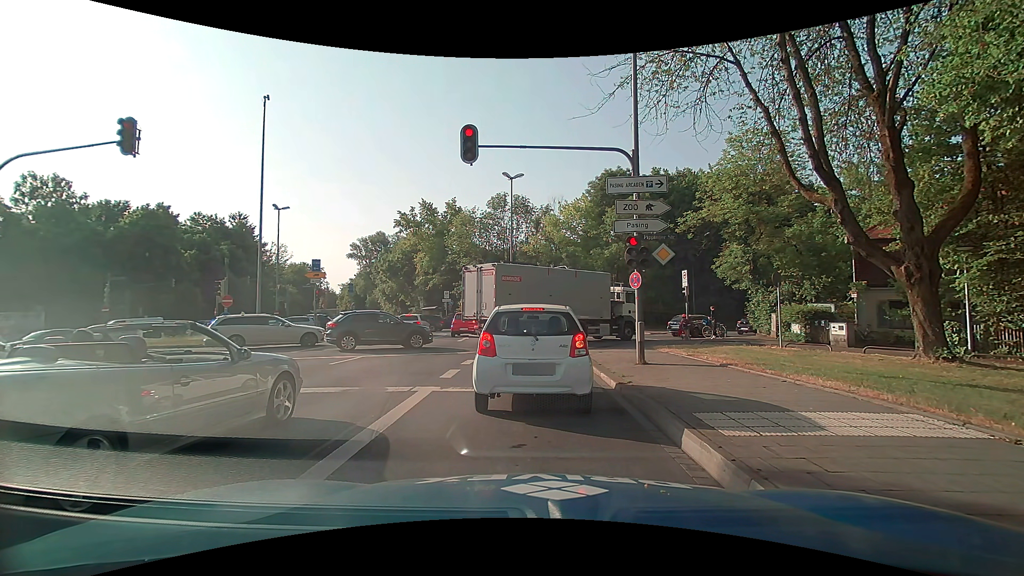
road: primary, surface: asphalt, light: Day
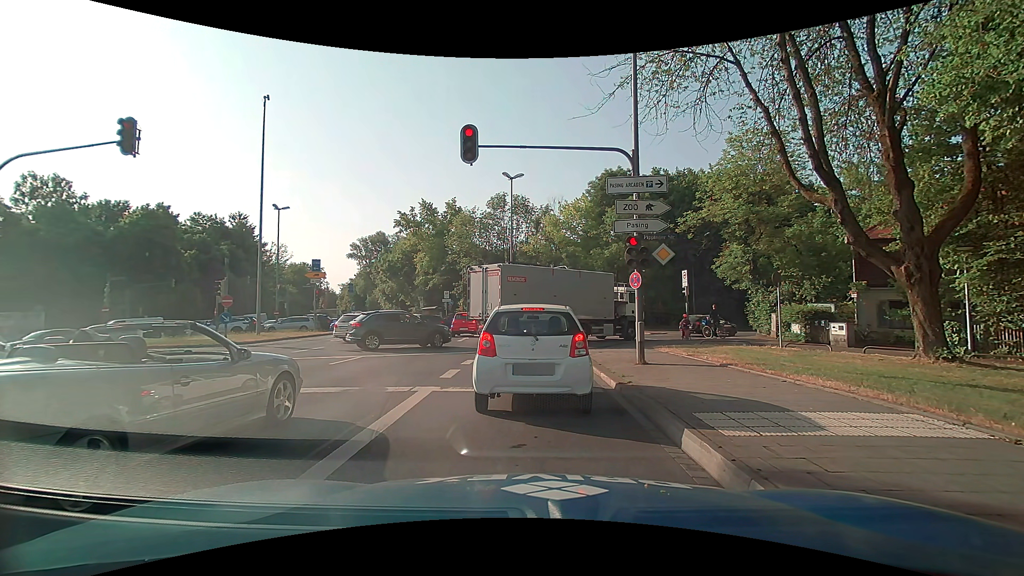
(0.0, 0.0) m; 0°
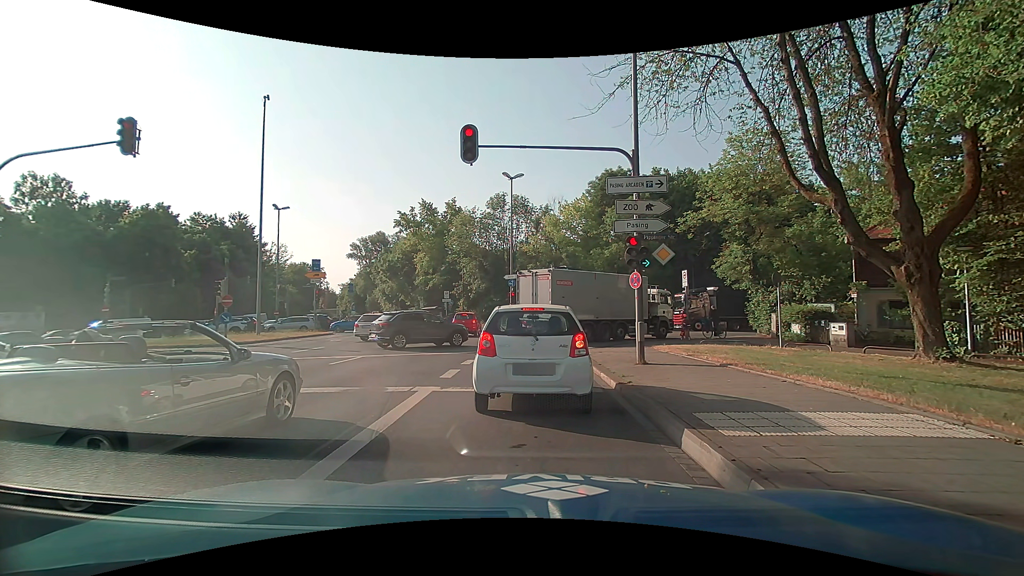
(0.0, 0.0) m; 0°
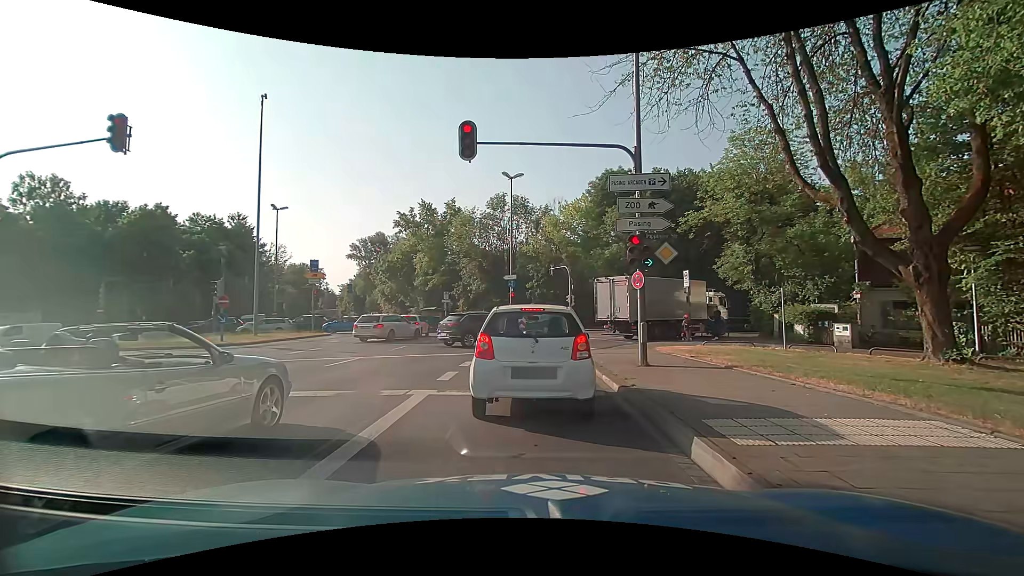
(0.0, +0.3) m; 0°
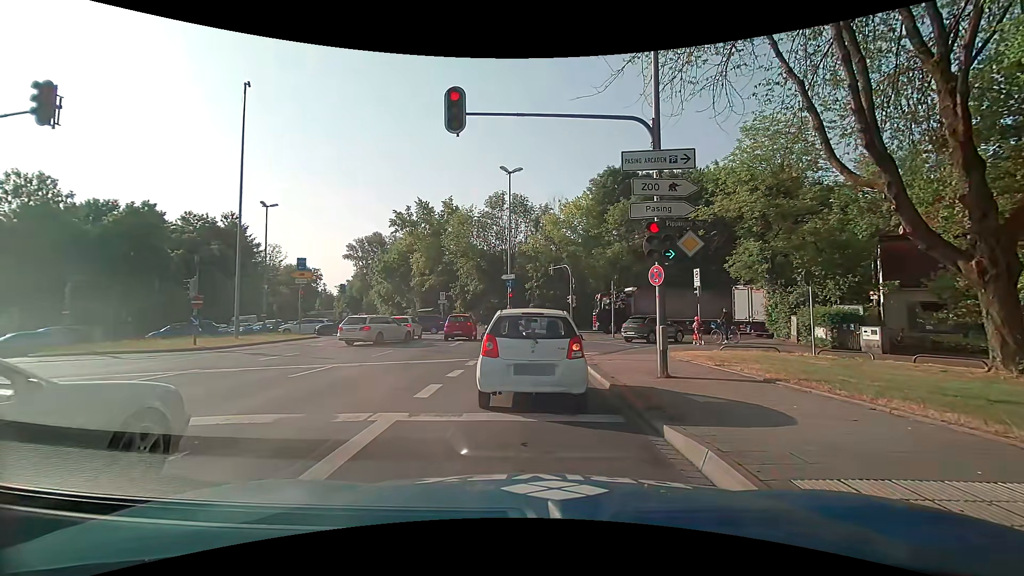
(0.0, +2.0) m; +2°
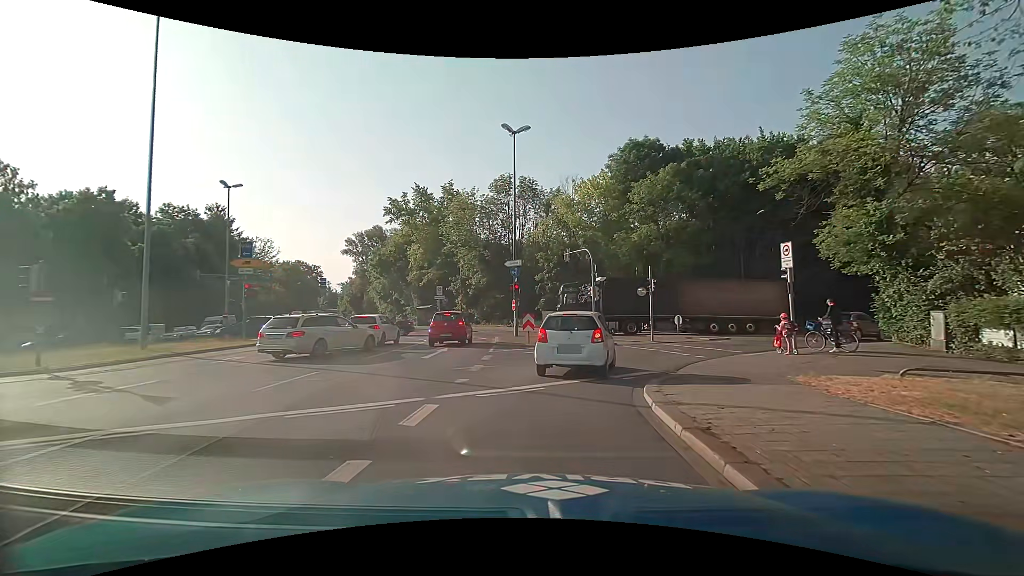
(-0.3, +8.5) m; -2°
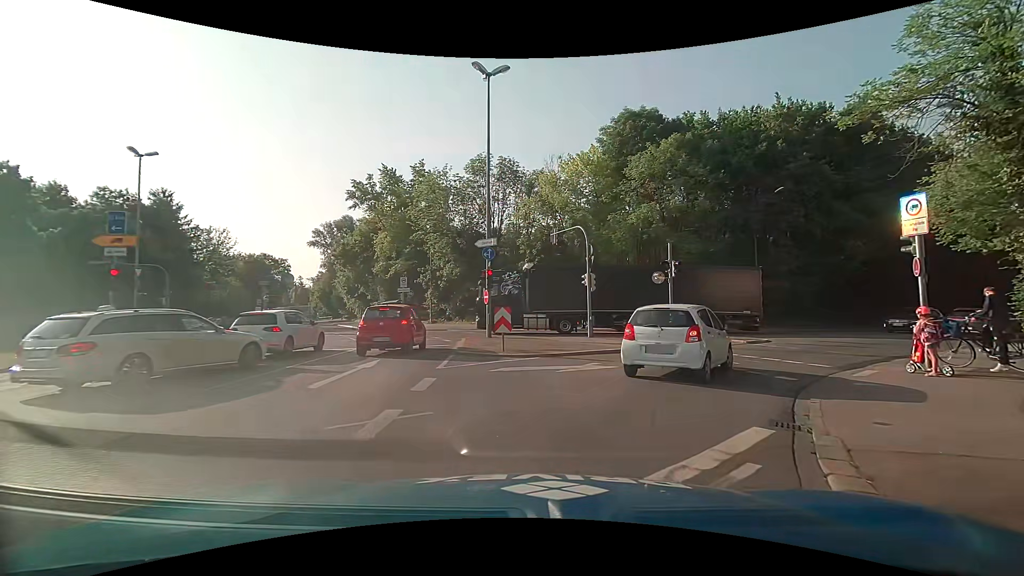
(0.0, +7.0) m; +2°
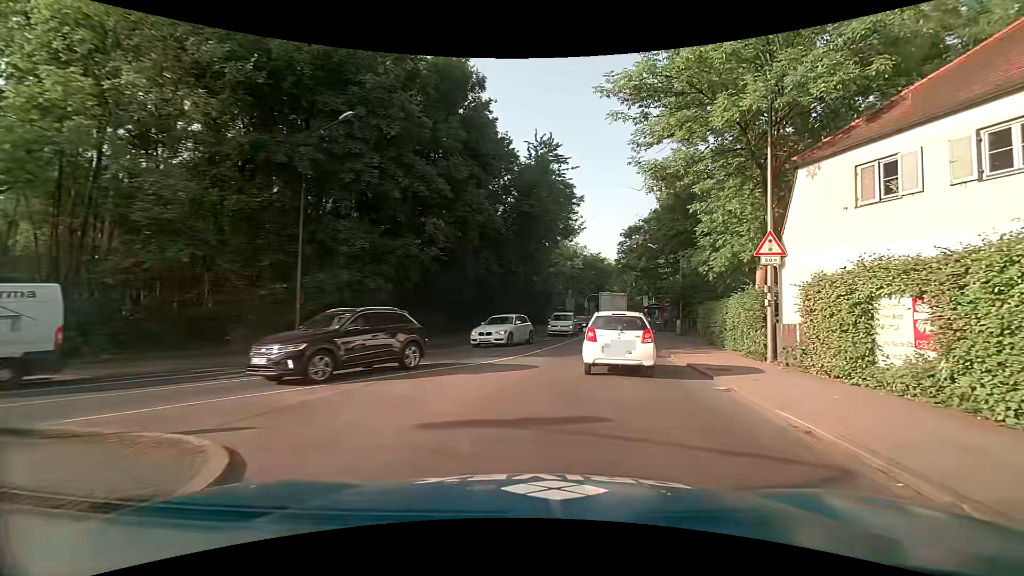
(+6.8, +17.5) m; +46°
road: secondary
